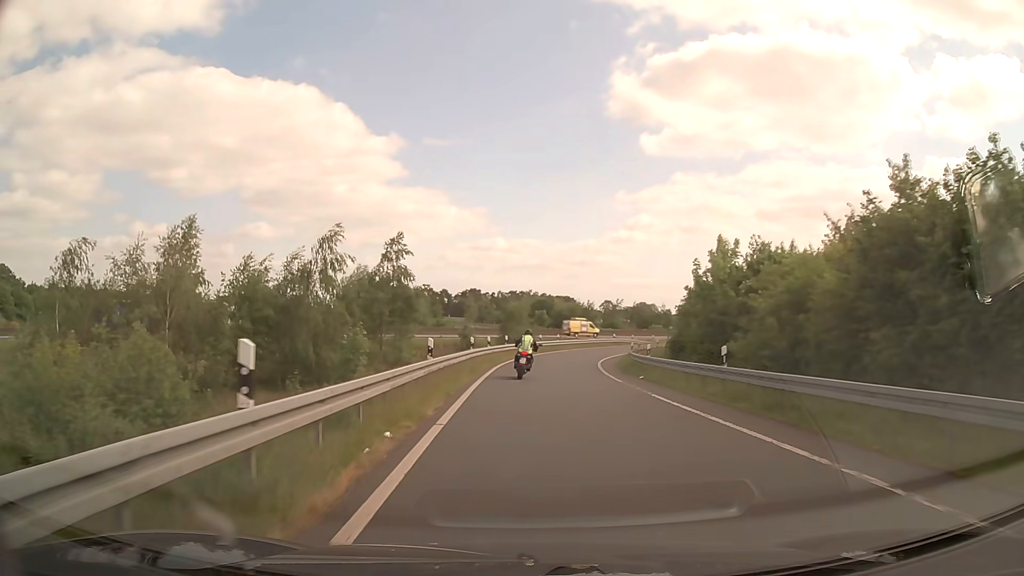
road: motorway_link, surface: asphalt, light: Day
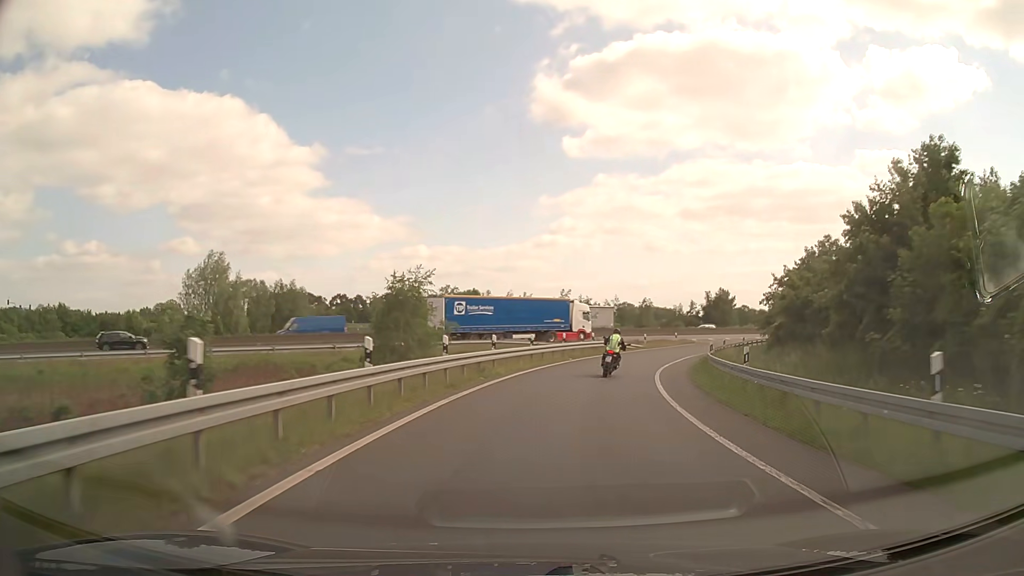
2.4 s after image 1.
(+1.0, +35.5) m; +6°
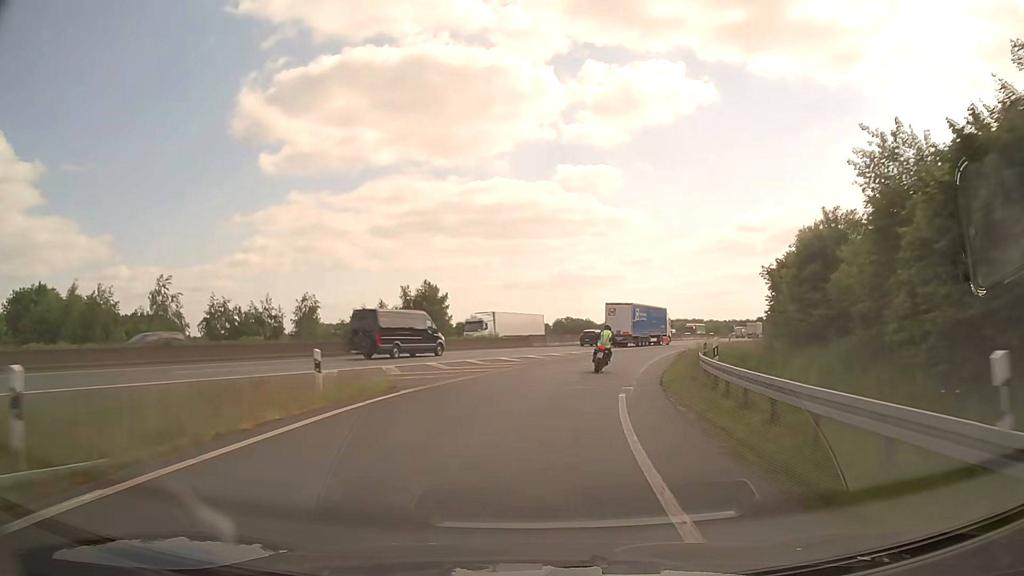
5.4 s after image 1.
(+10.8, +47.0) m; +26°
(0, +10) (+2, +20) (+4, +30) (+6, +39) (+9, +49) (+12, +58) (+16, +68) (+20, +77) (+24, +86) (+28, +95) m
